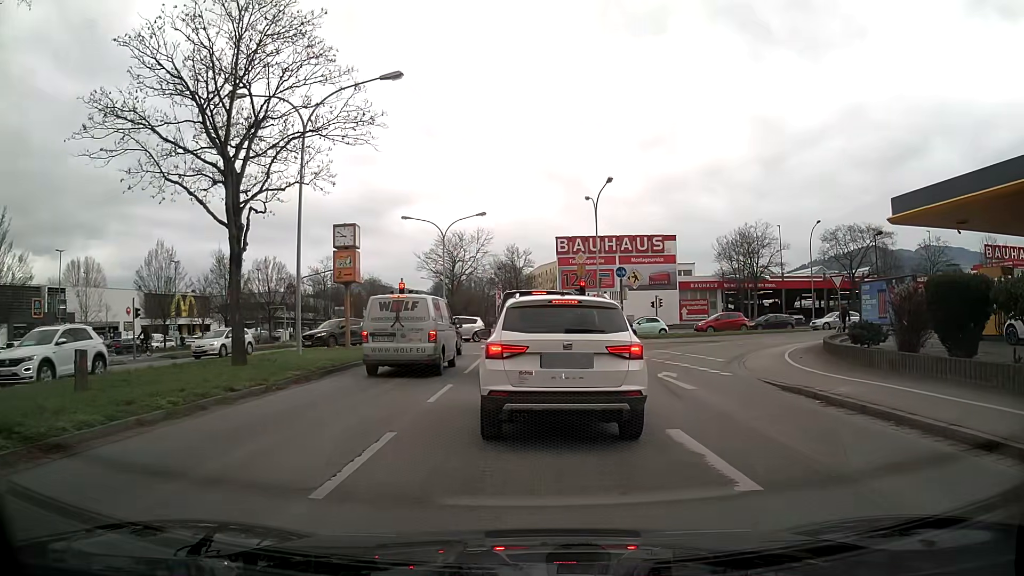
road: primary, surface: asphalt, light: Day
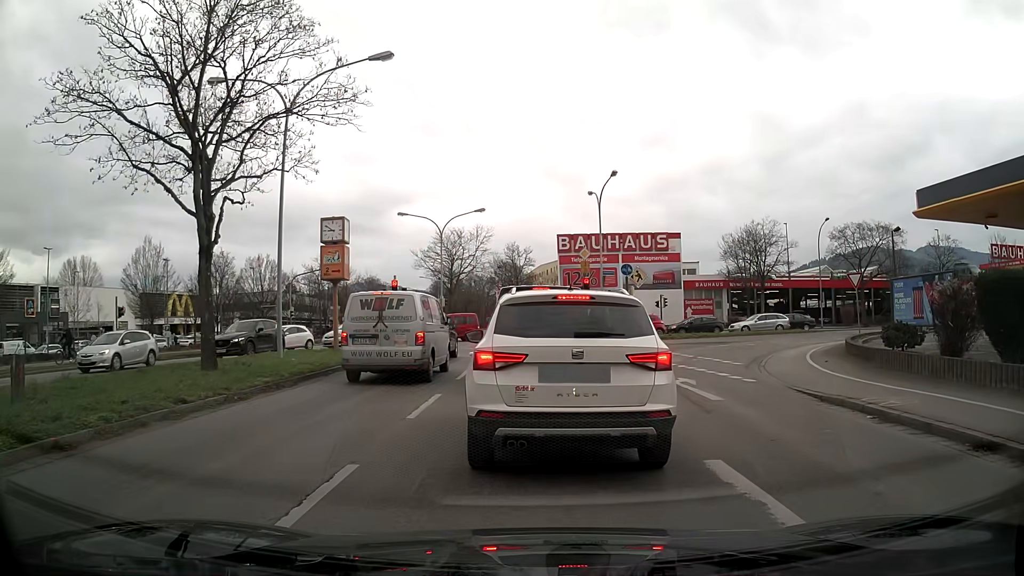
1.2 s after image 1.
(0.0, +1.7) m; -2°
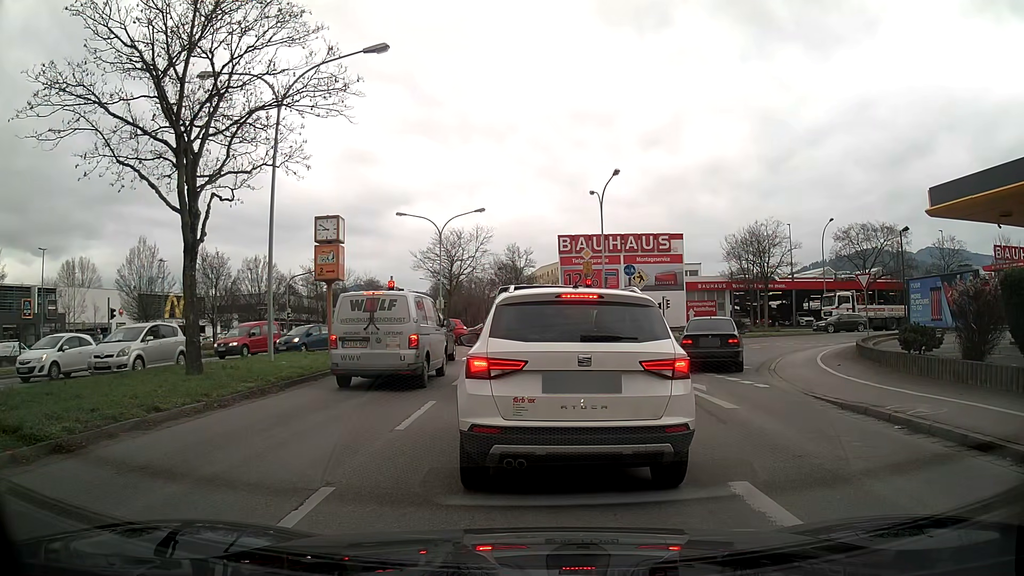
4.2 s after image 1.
(0.0, +0.8) m; 0°
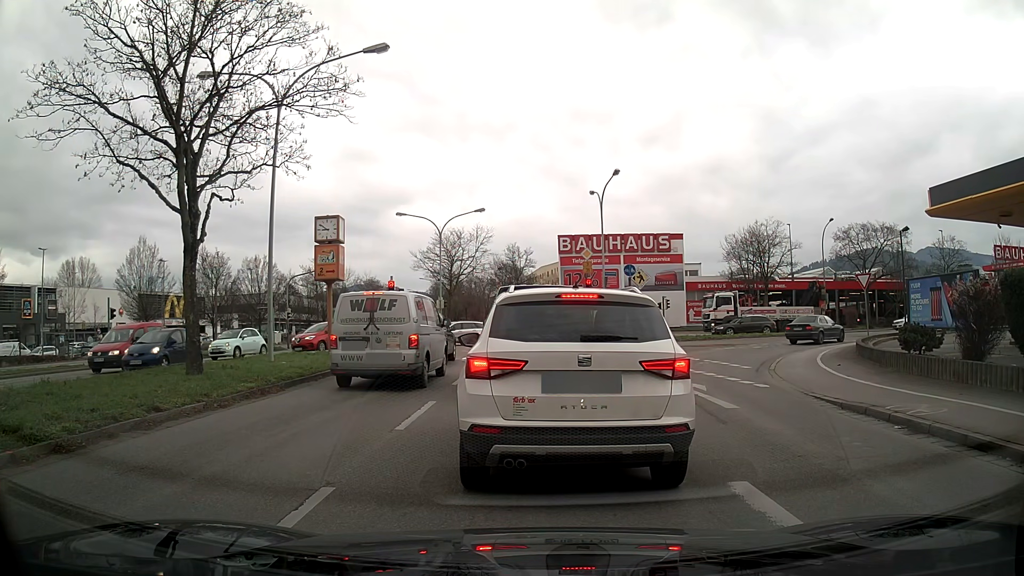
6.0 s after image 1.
(0.0, 0.0) m; 0°
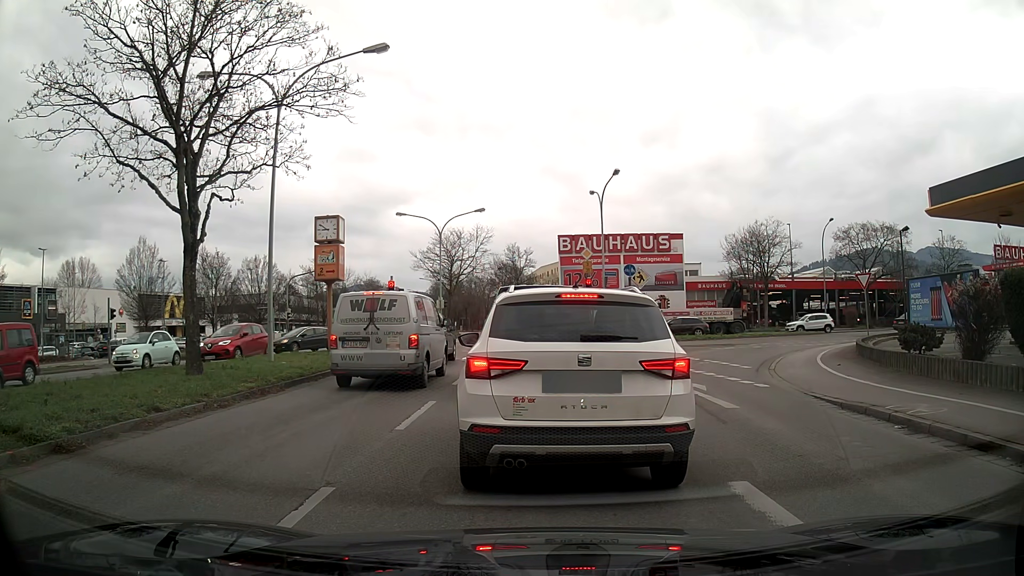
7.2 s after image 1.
(0.0, 0.0) m; 0°
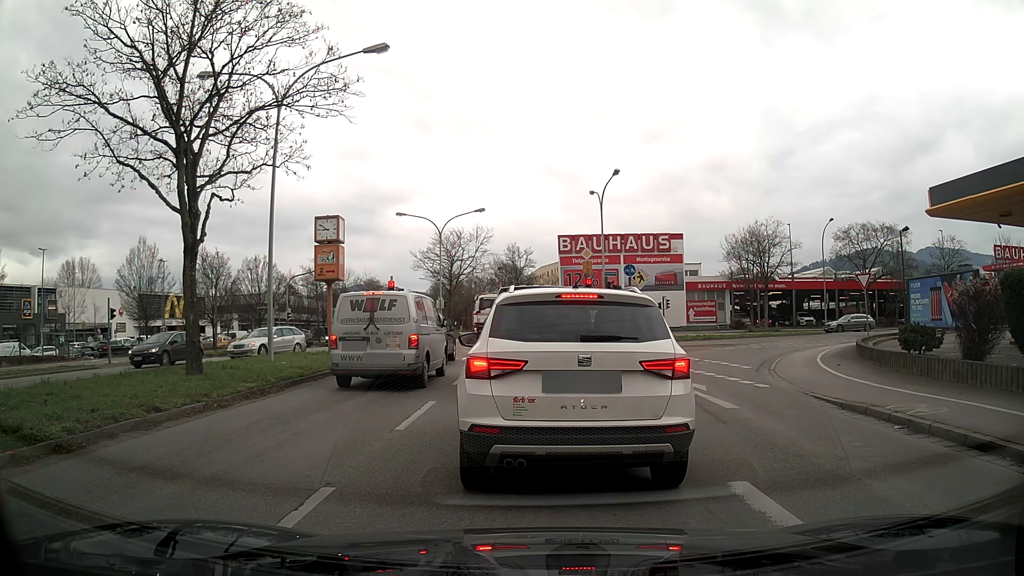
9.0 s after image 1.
(0.0, 0.0) m; 0°
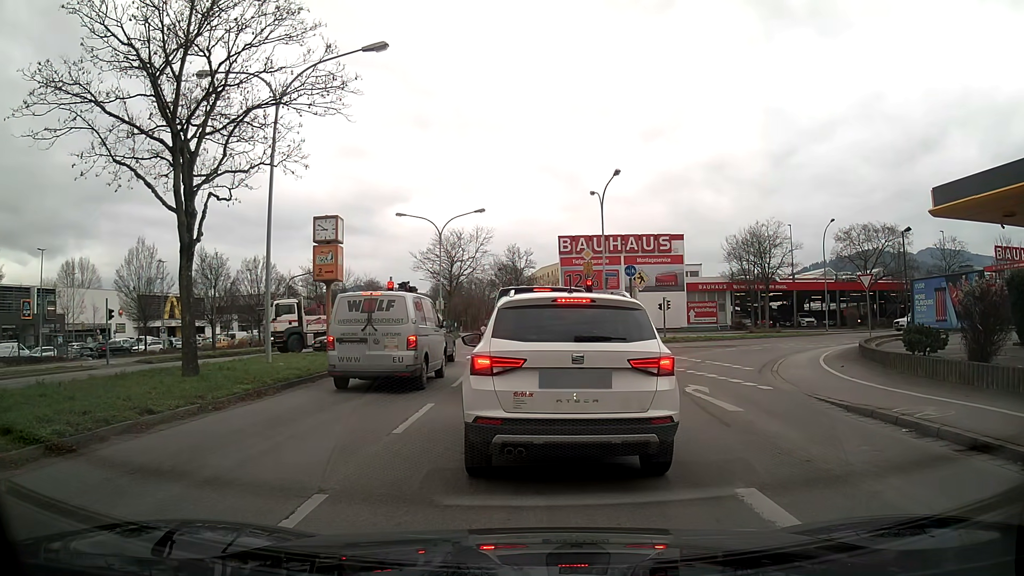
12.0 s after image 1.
(0.0, +0.2) m; 0°
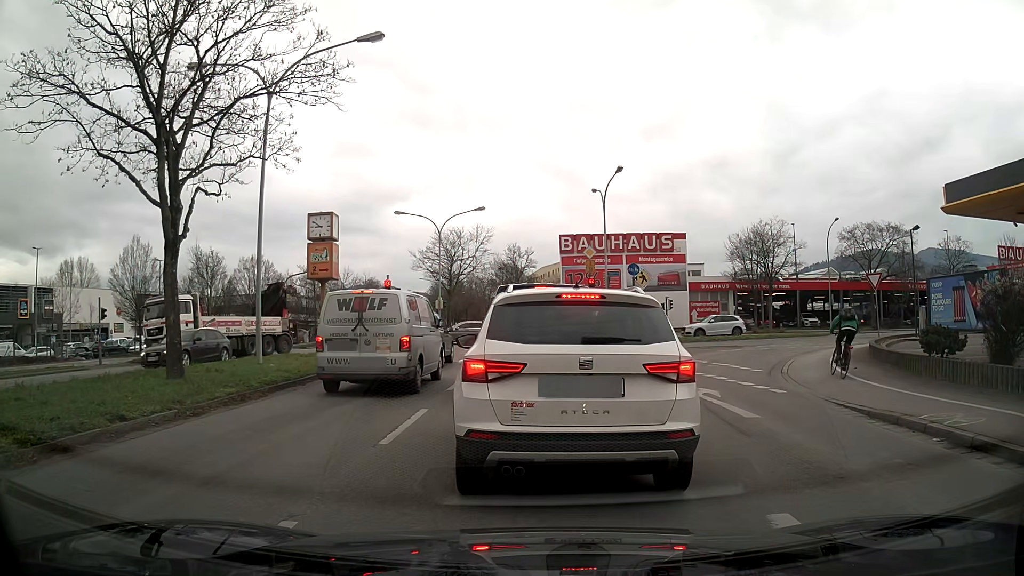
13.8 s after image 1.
(0.0, +0.7) m; 0°
(0, +10) (0, +20) (0, +30) (0, +40) (0, +50) (0, +60) (-1, +70) (-2, +80) (-3, +90) (-4, +100) m
